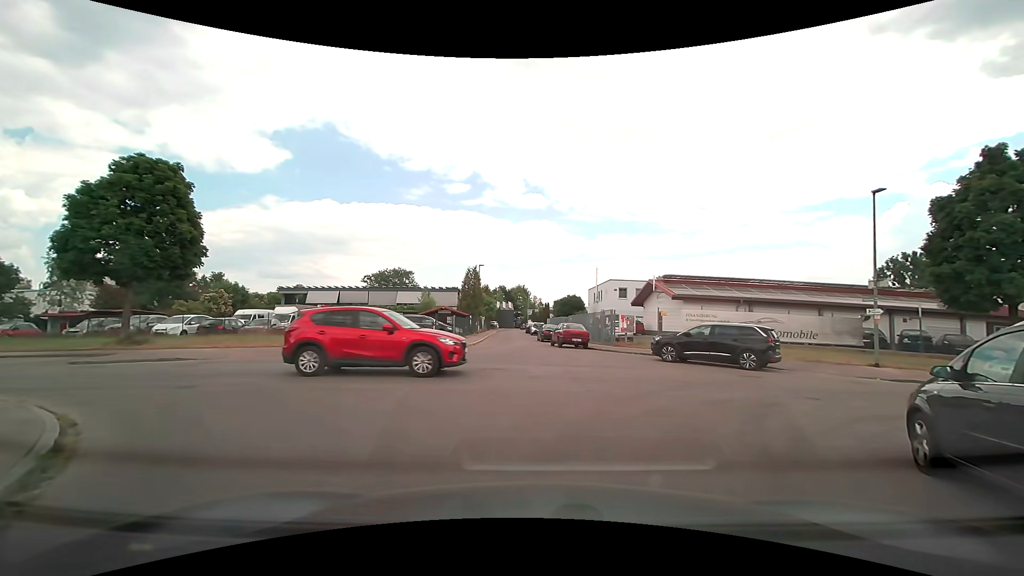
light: Day
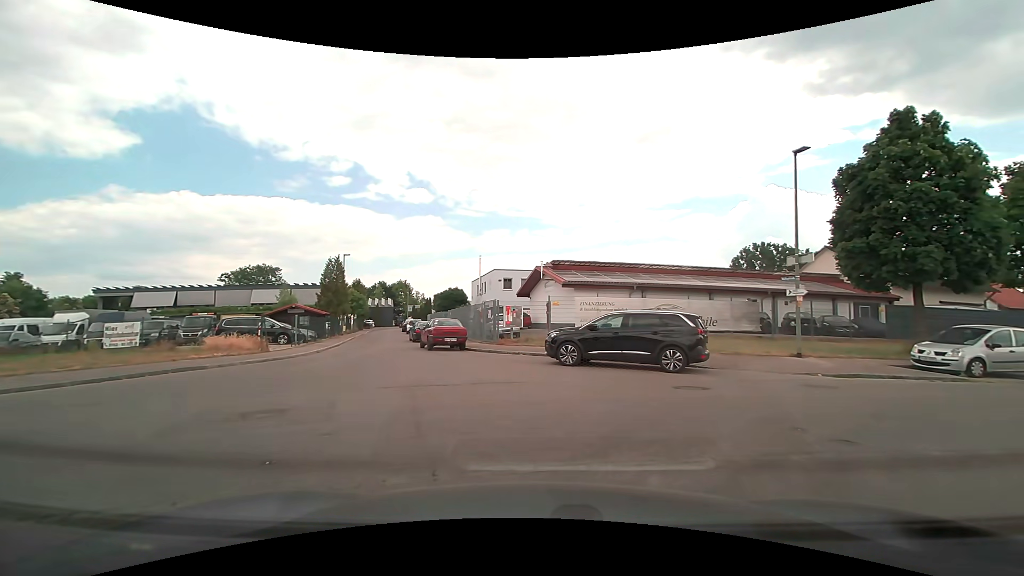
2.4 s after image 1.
(+0.5, +5.9) m; +13°
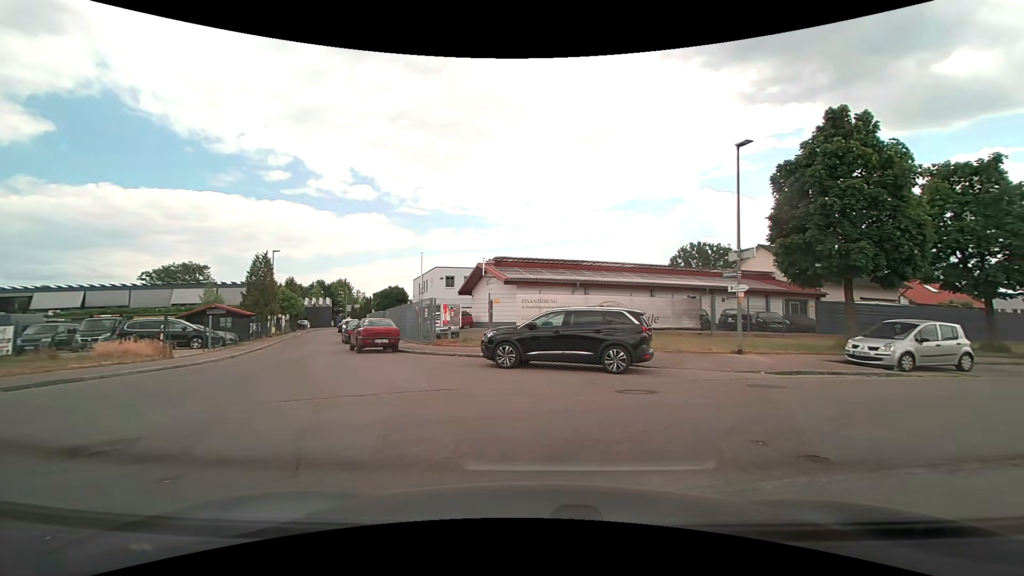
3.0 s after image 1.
(+0.1, +1.3) m; +6°
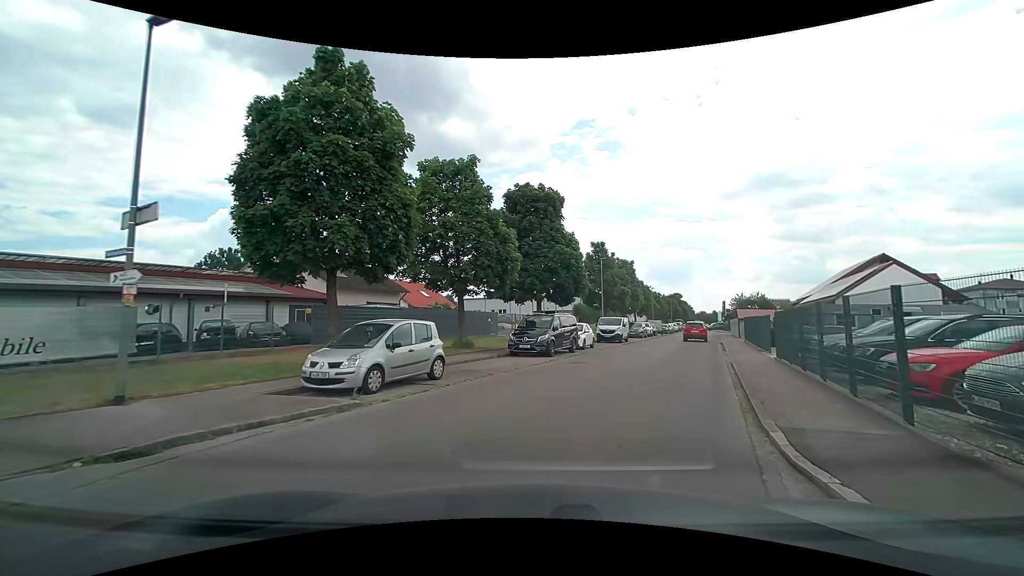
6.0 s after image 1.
(+4.0, +7.2) m; +49°
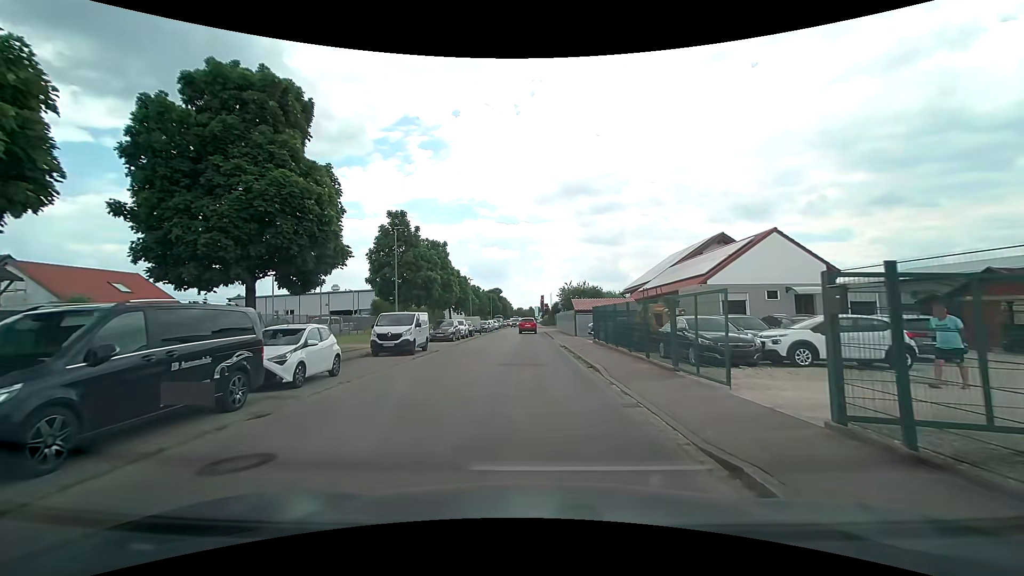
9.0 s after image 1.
(+3.2, +15.4) m; +20°
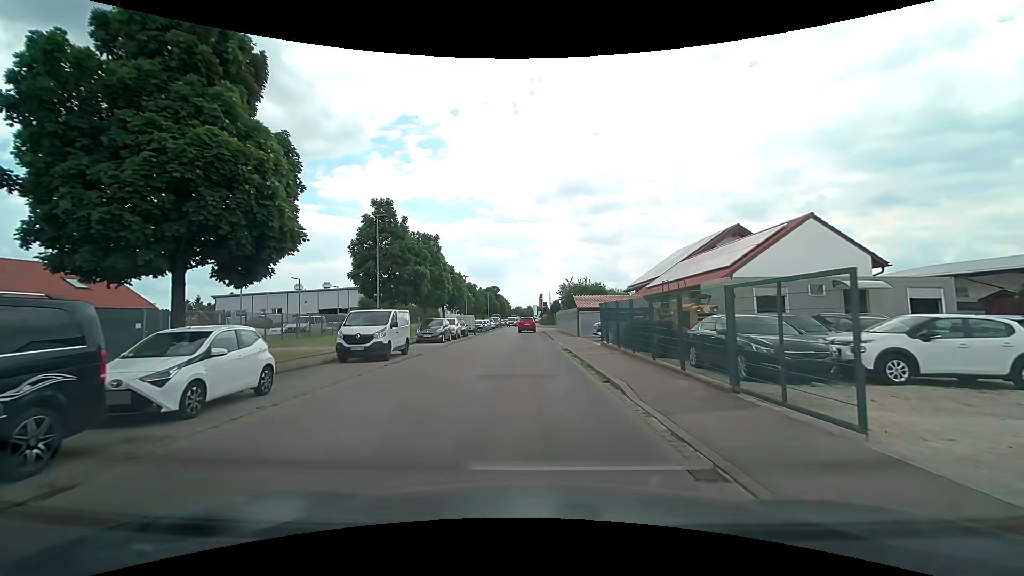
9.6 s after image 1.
(0.0, +3.6) m; 0°
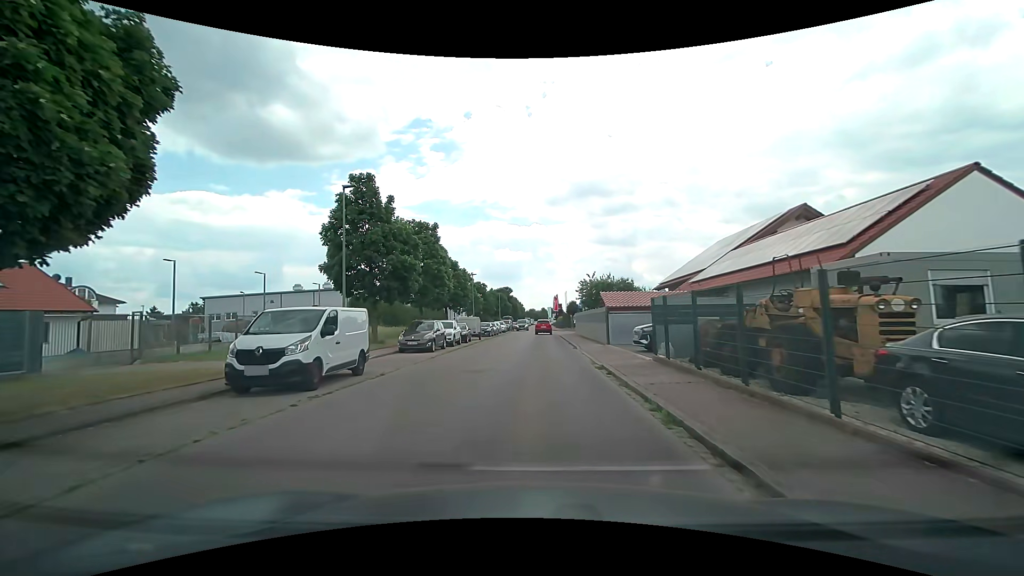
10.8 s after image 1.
(0.0, +7.5) m; -1°
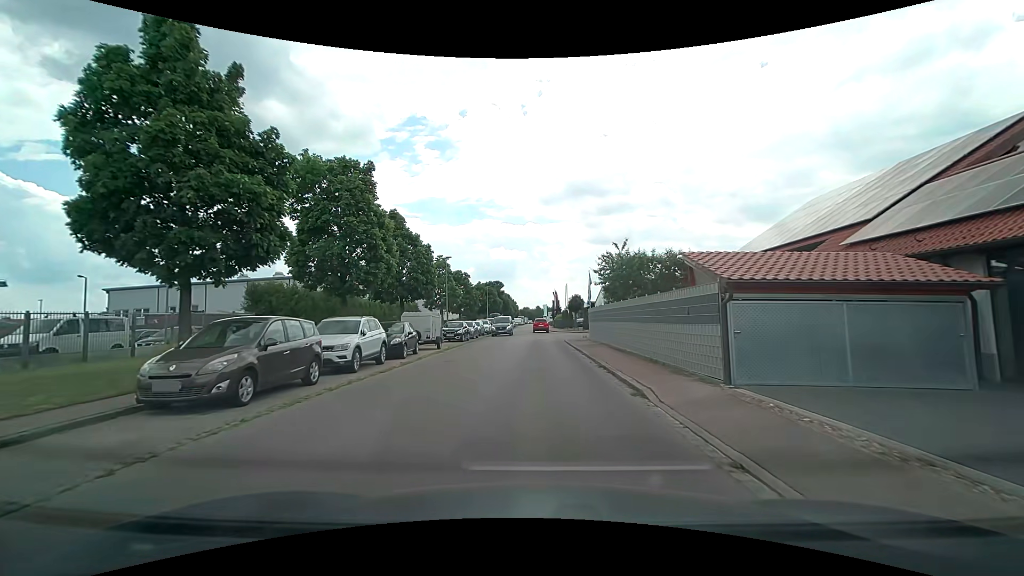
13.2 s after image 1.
(-0.1, +16.3) m; 0°
